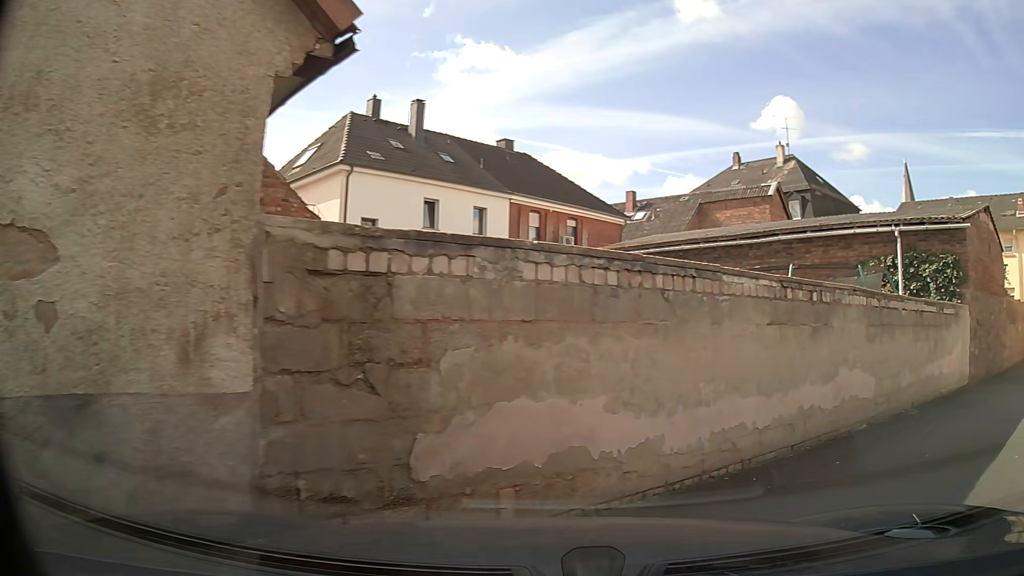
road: service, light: Day
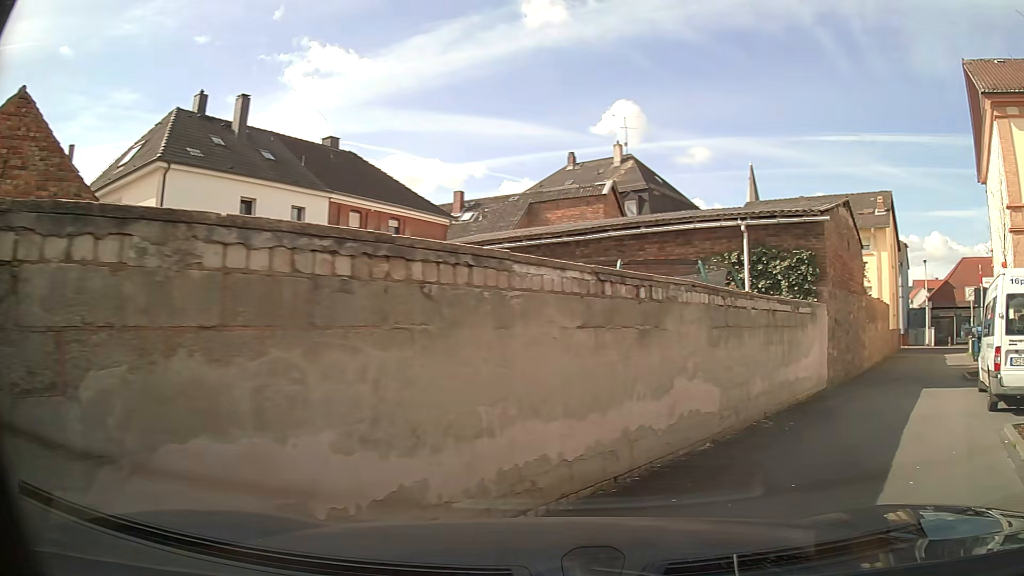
(+0.2, +1.5) m; +12°
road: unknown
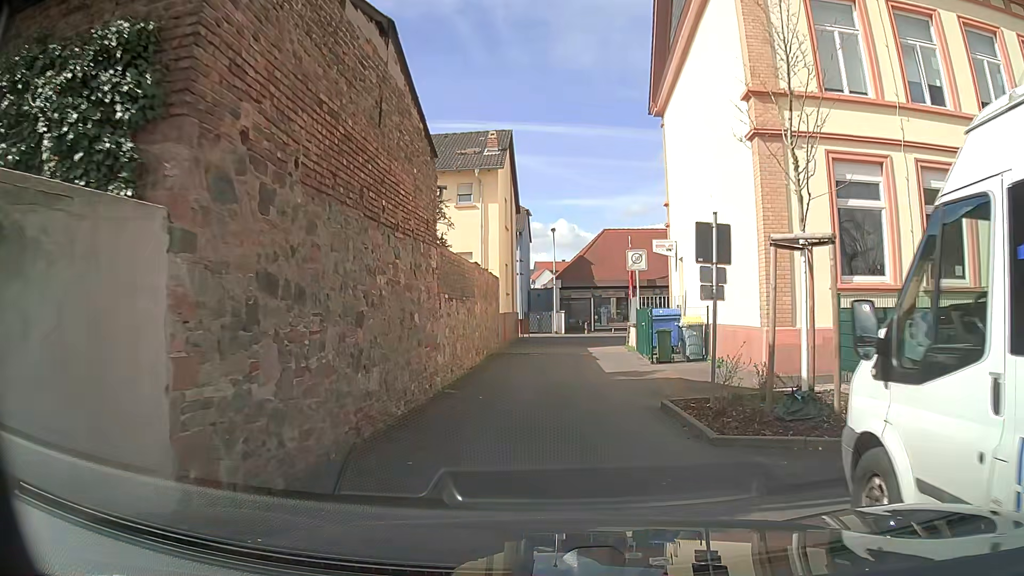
(+5.9, +10.9) m; +35°
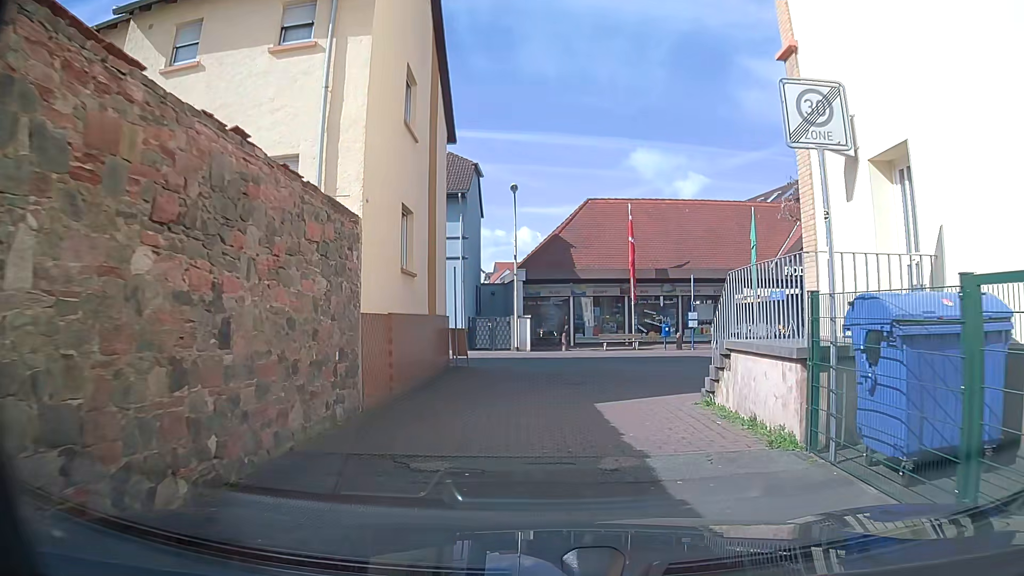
(+0.2, +17.0) m; +3°
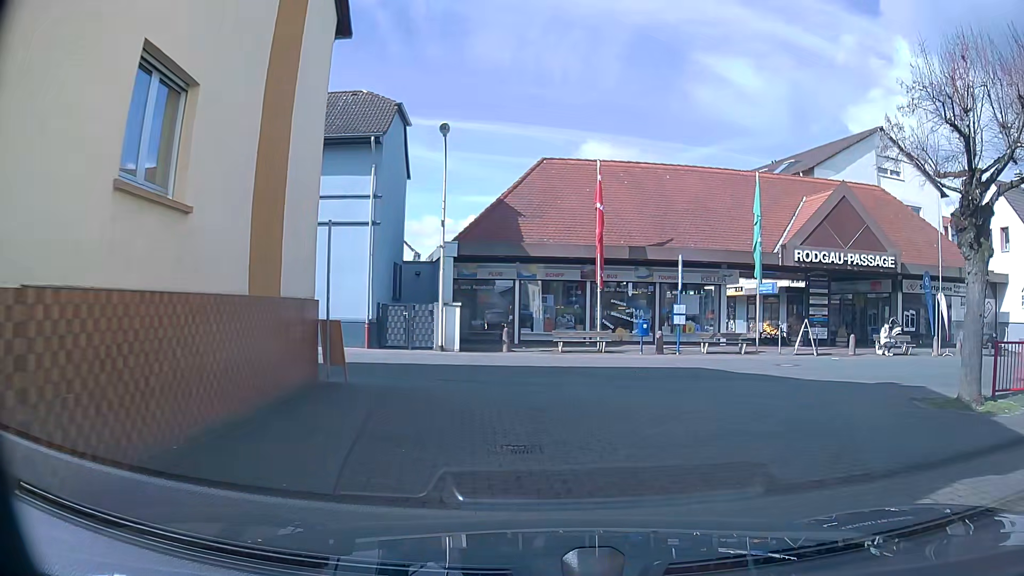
(+0.1, +7.9) m; +6°
